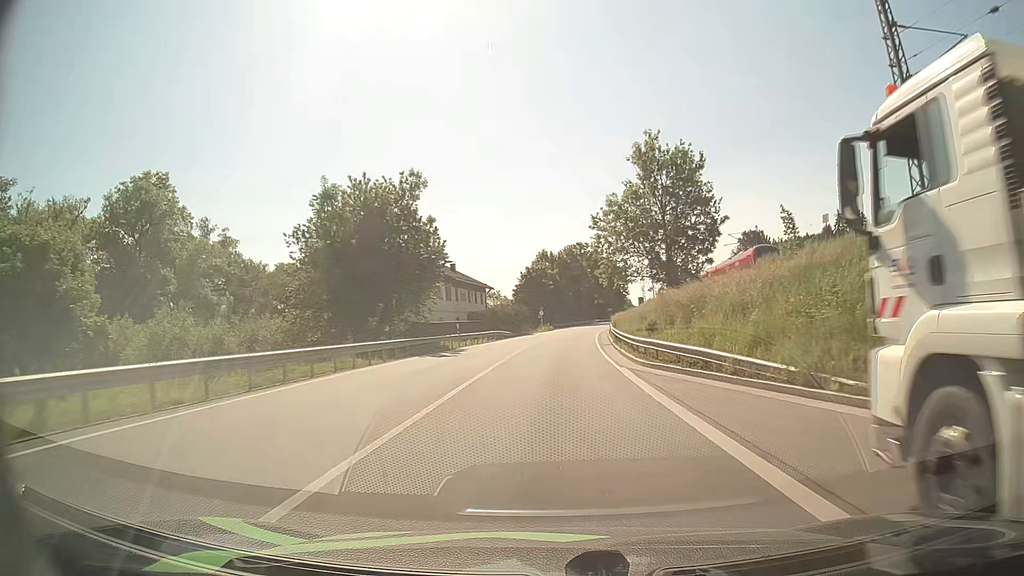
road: primary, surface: asphalt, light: Day
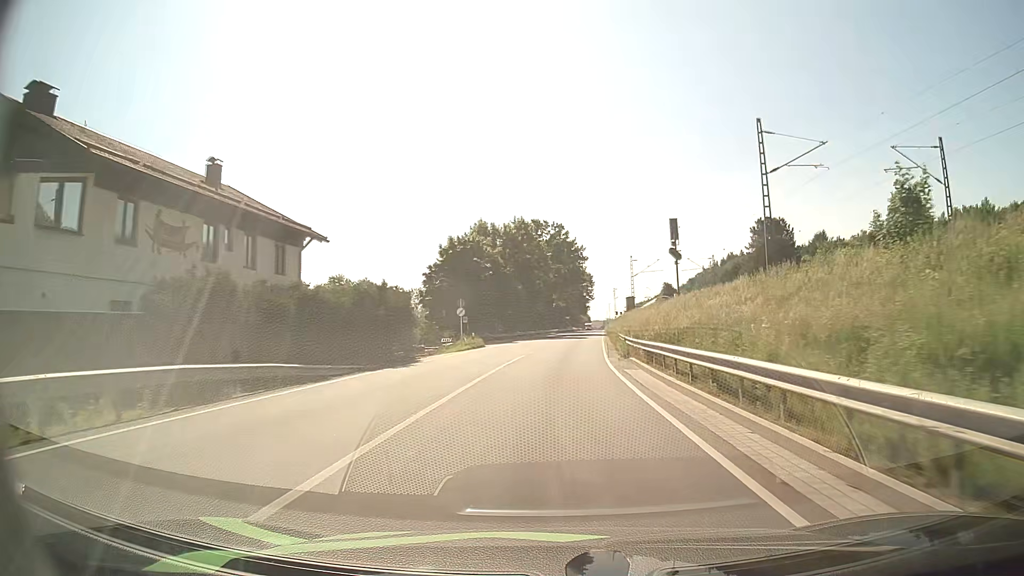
(+1.3, +46.9) m; +4°
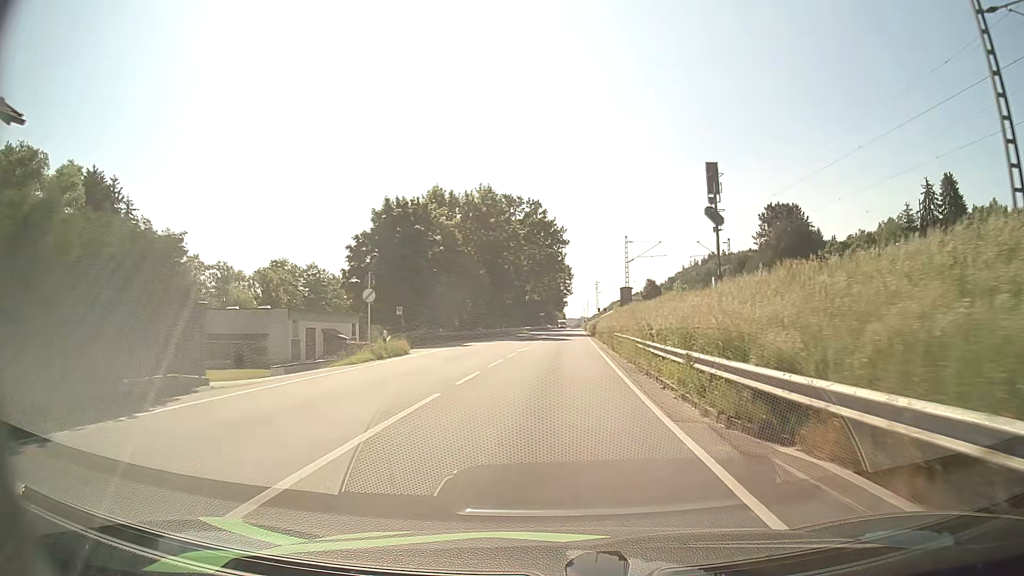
(+0.3, +19.1) m; +2°
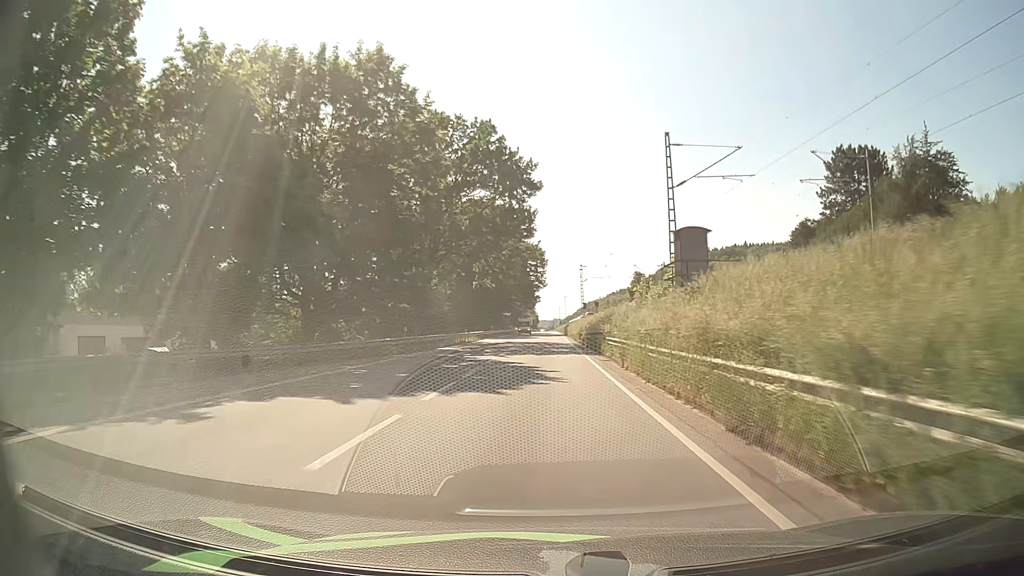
(+1.3, +38.8) m; +2°
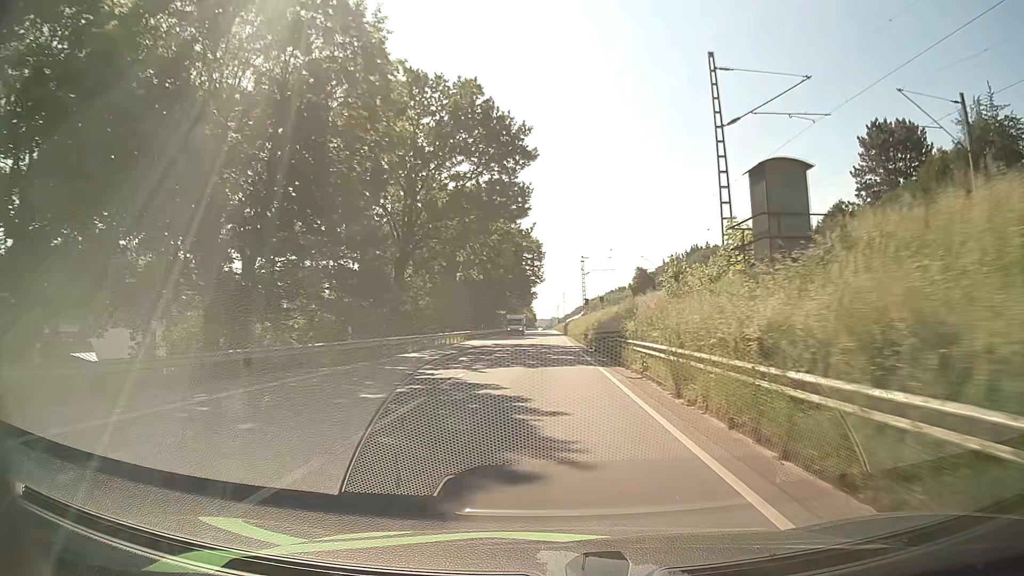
(+0.1, +9.8) m; 0°
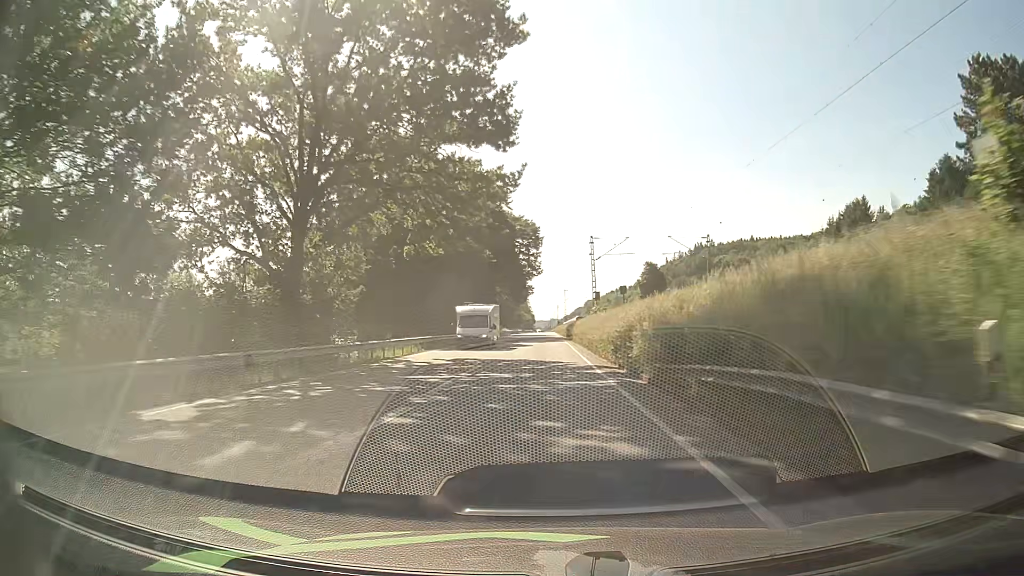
(+0.1, +19.8) m; +1°
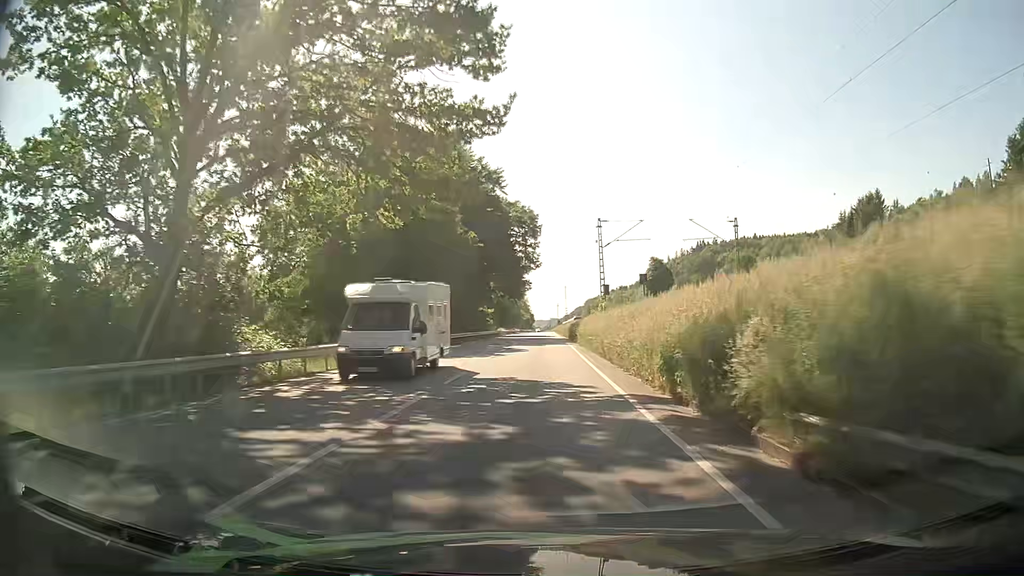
(-0.1, +9.9) m; 0°
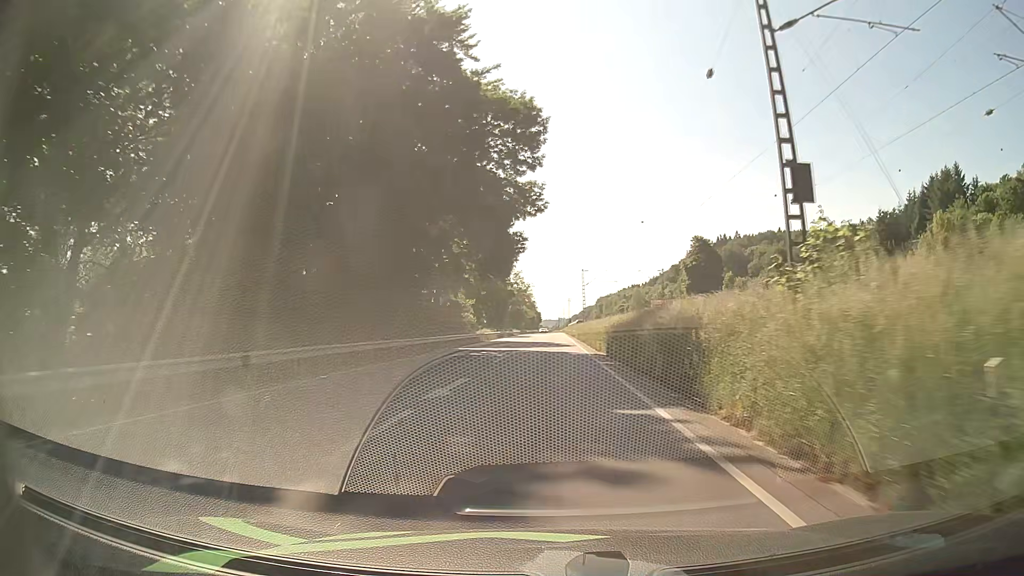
(-0.3, +40.2) m; -1°
(0, +10) (0, +20) (0, +30) (0, +40) (0, +50) (0, +60) (0, +70) (+1, +80) (+1, +90) (+1, +100) m
